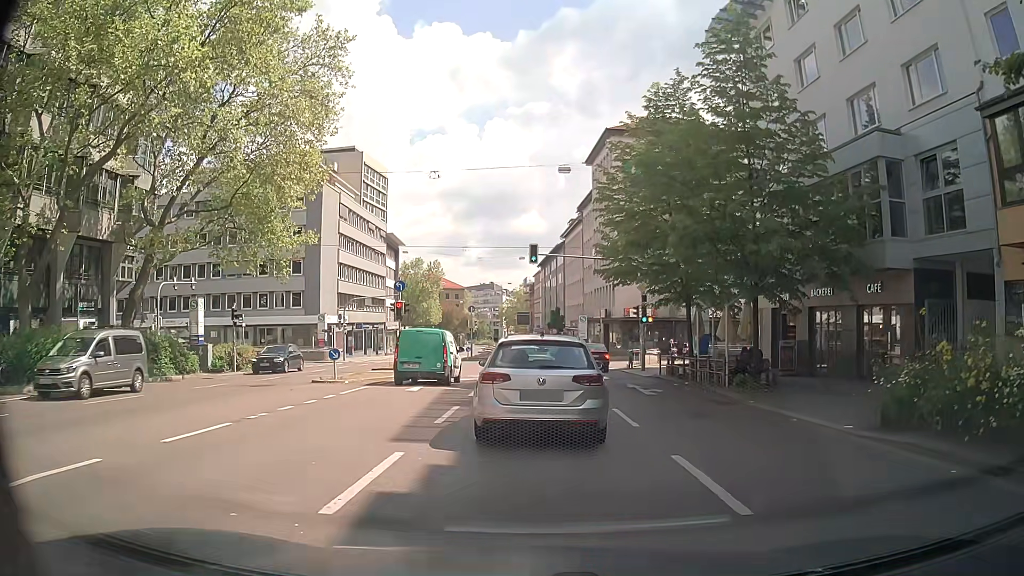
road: secondary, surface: asphalt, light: Day
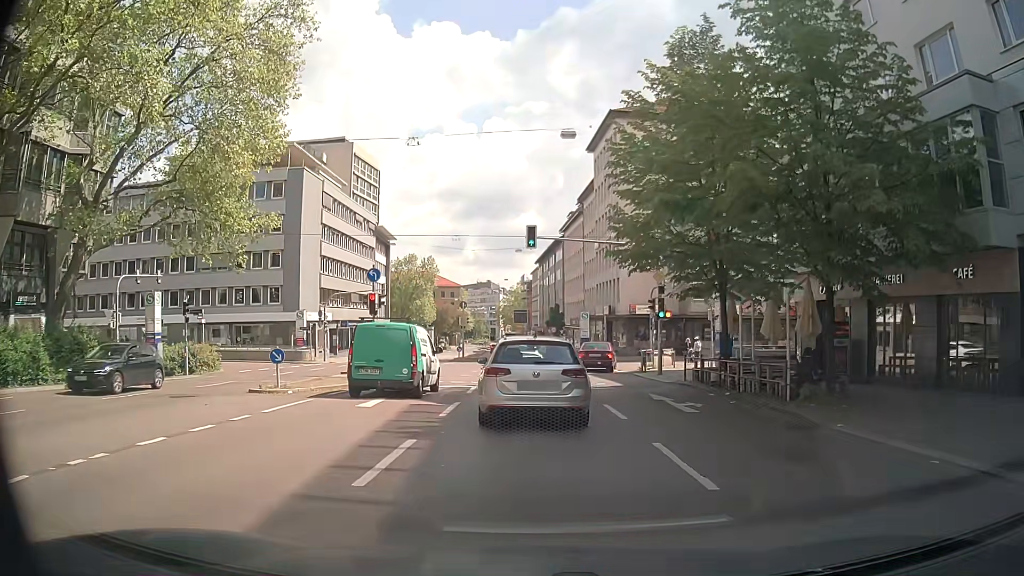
(+0.1, +5.2) m; 0°
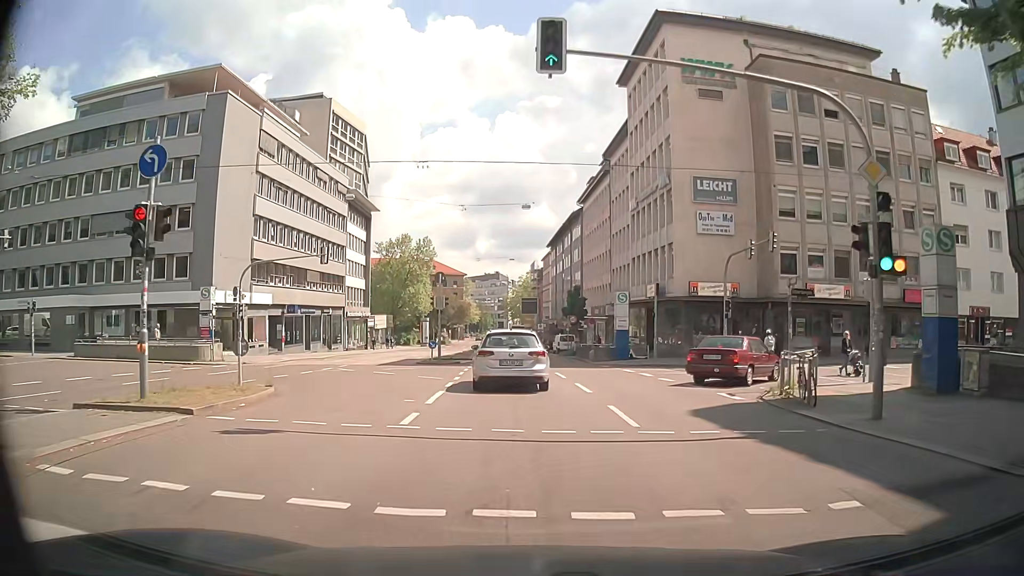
(+0.4, +18.5) m; +1°
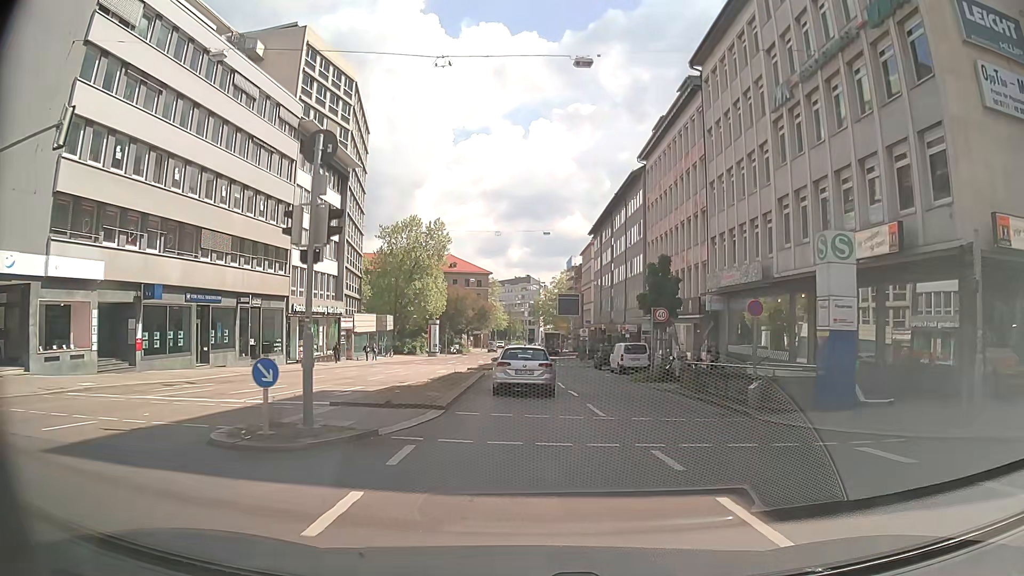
(-0.7, +25.0) m; -3°
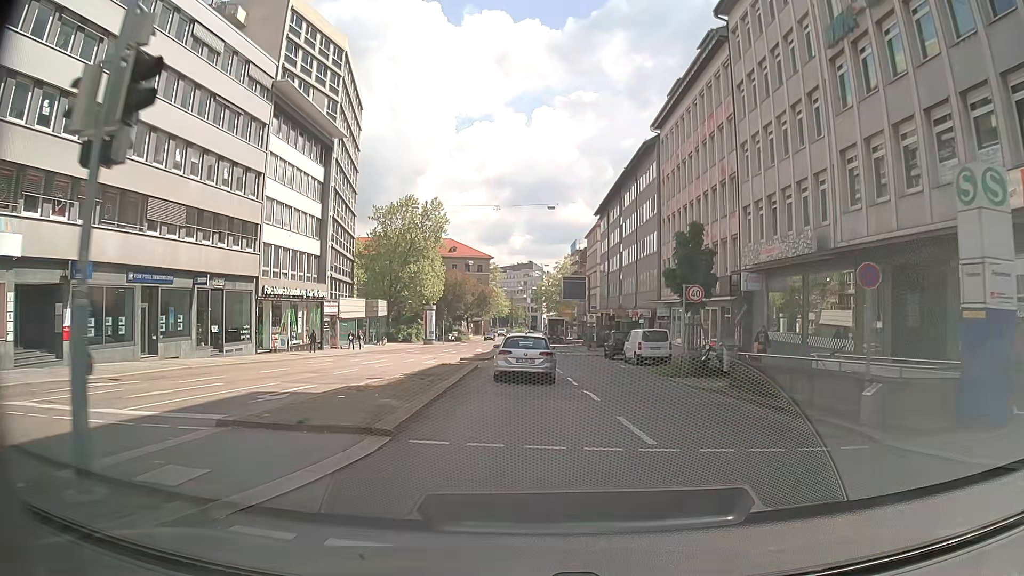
(0.0, +5.7) m; 0°
